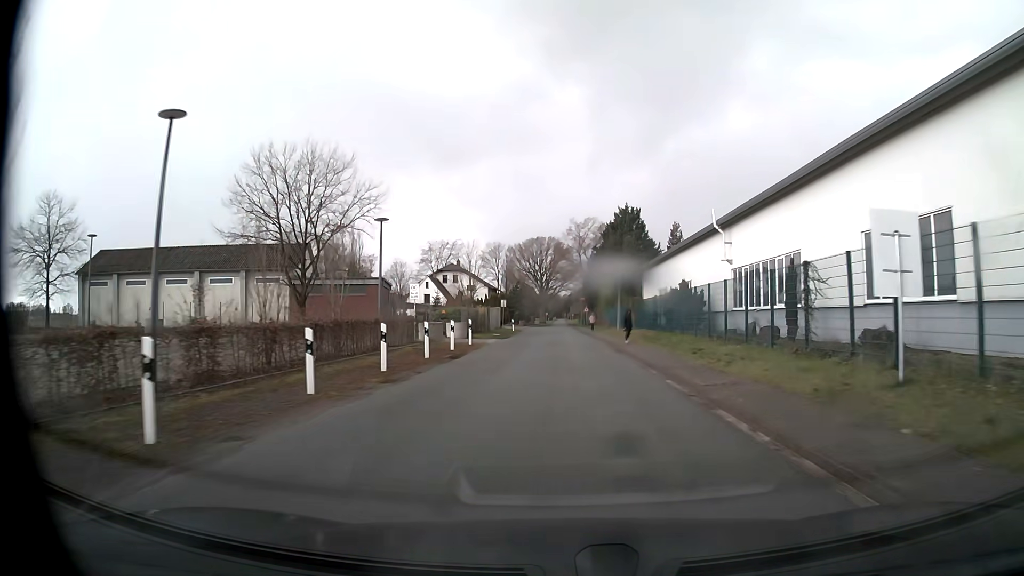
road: unclassified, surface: paved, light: Day
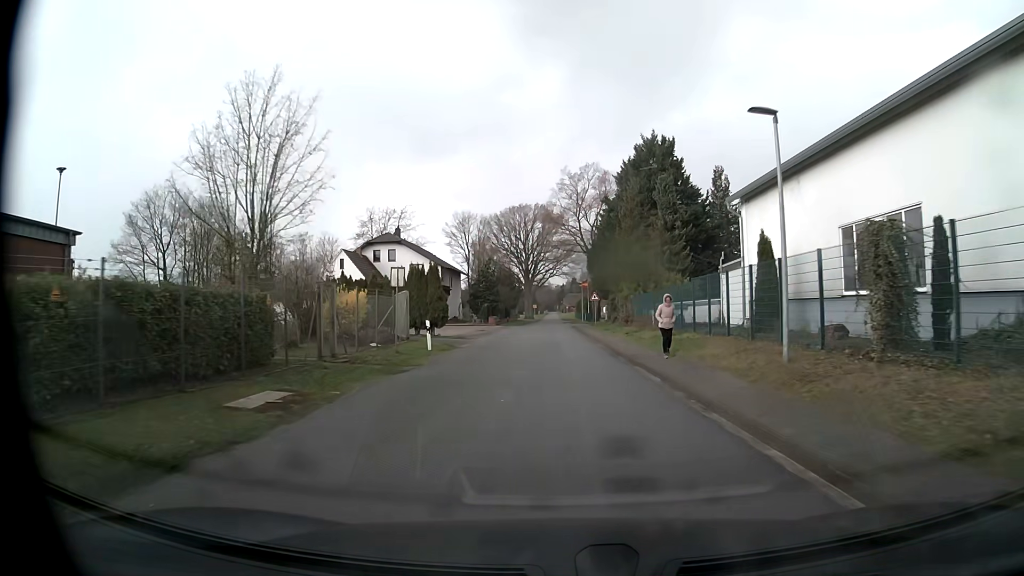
(+0.3, +39.0) m; +1°
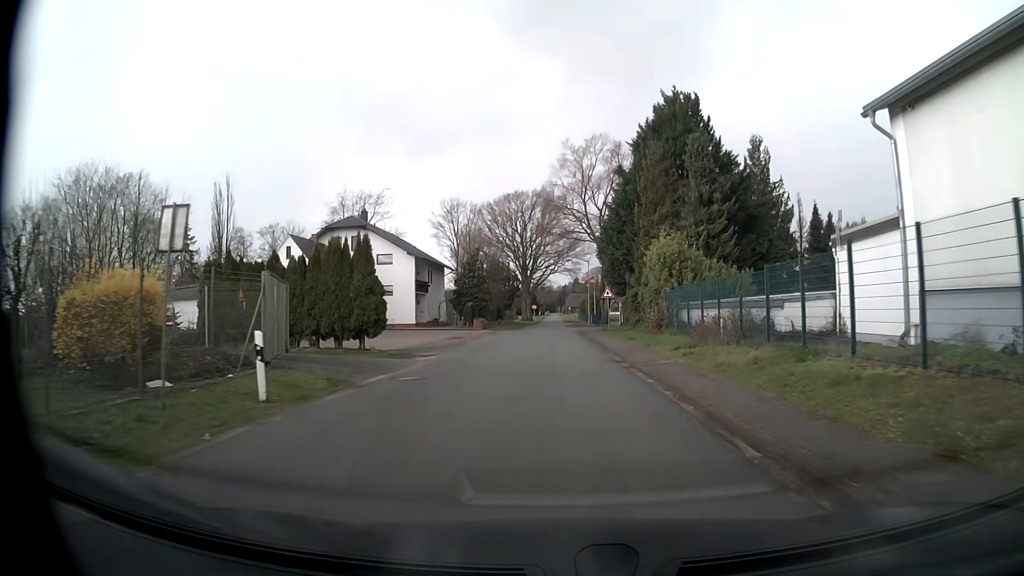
(0.0, +14.1) m; 0°
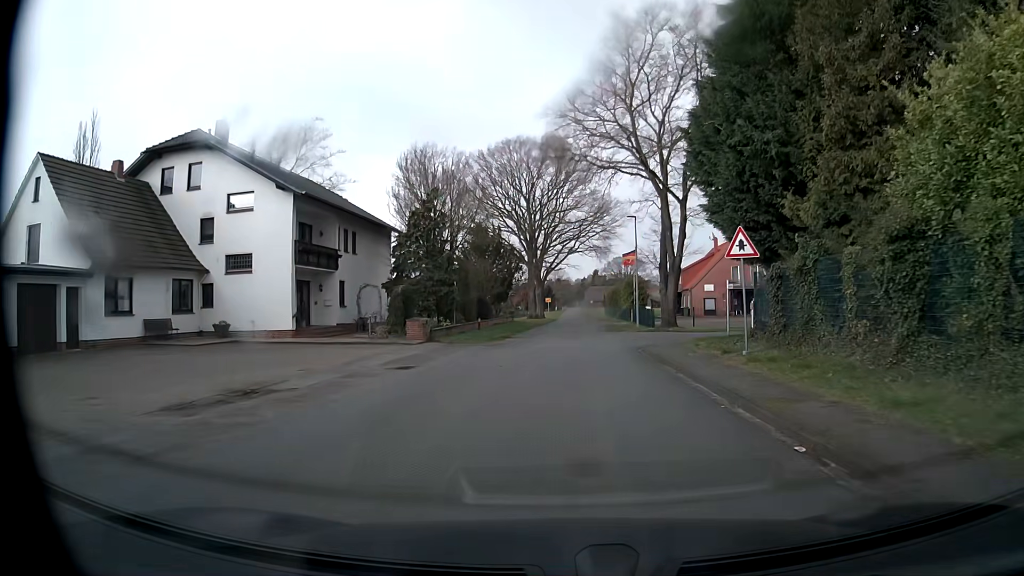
(-0.5, +31.1) m; -2°
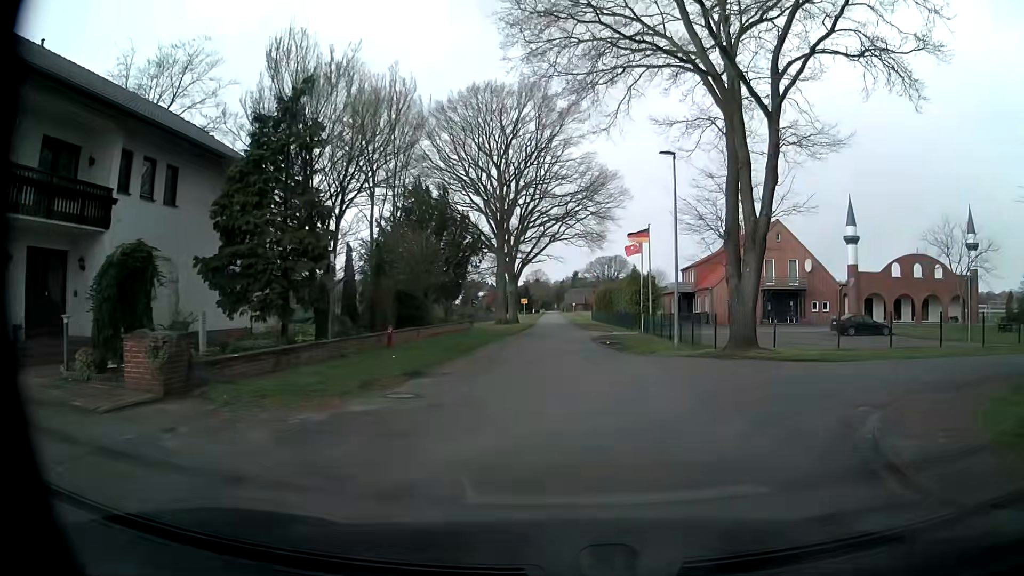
(-0.1, +18.0) m; +2°
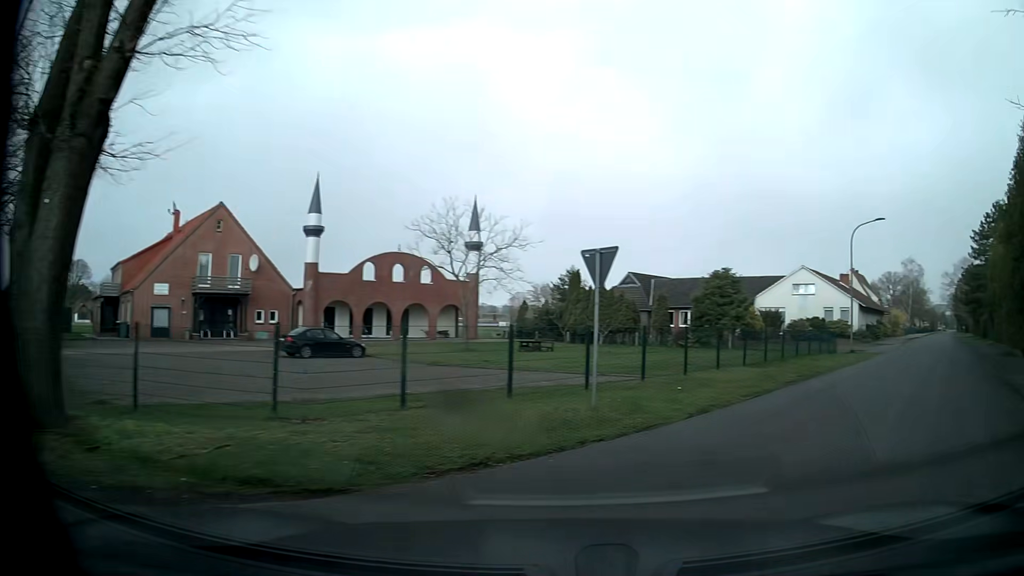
(+4.3, +13.1) m; +43°
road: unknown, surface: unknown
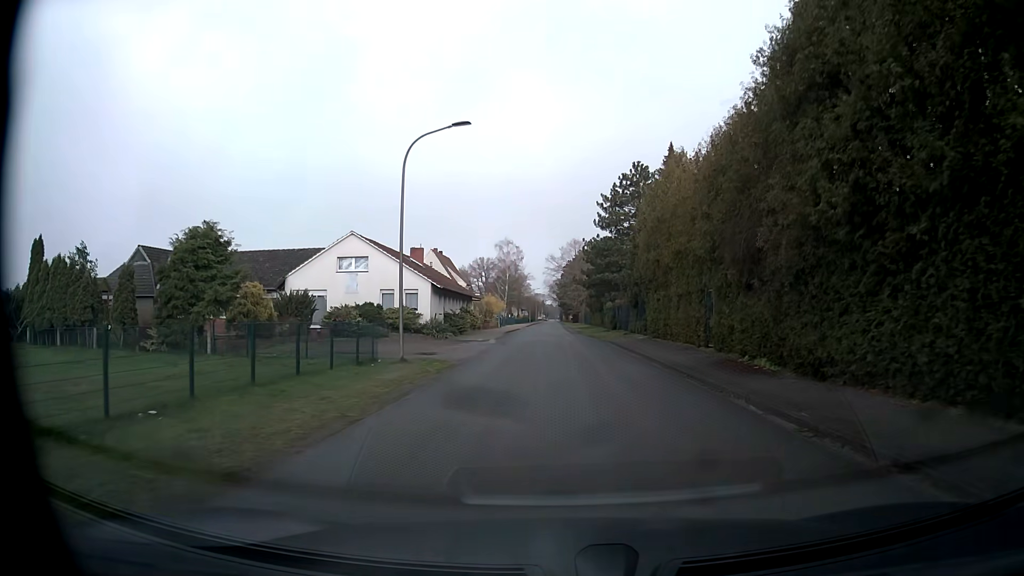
(+8.3, +15.5) m; +38°
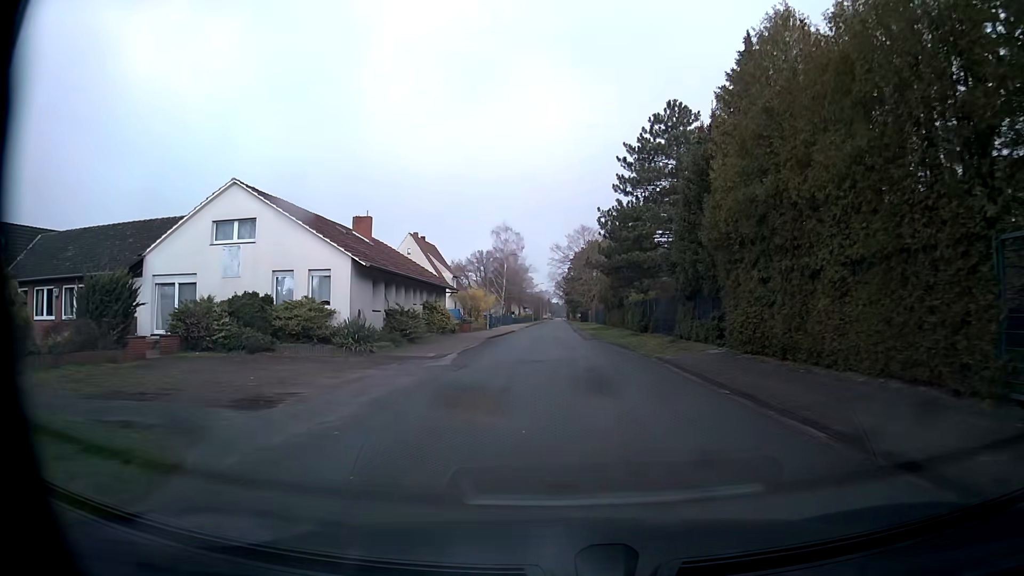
(-0.1, +17.4) m; 0°
